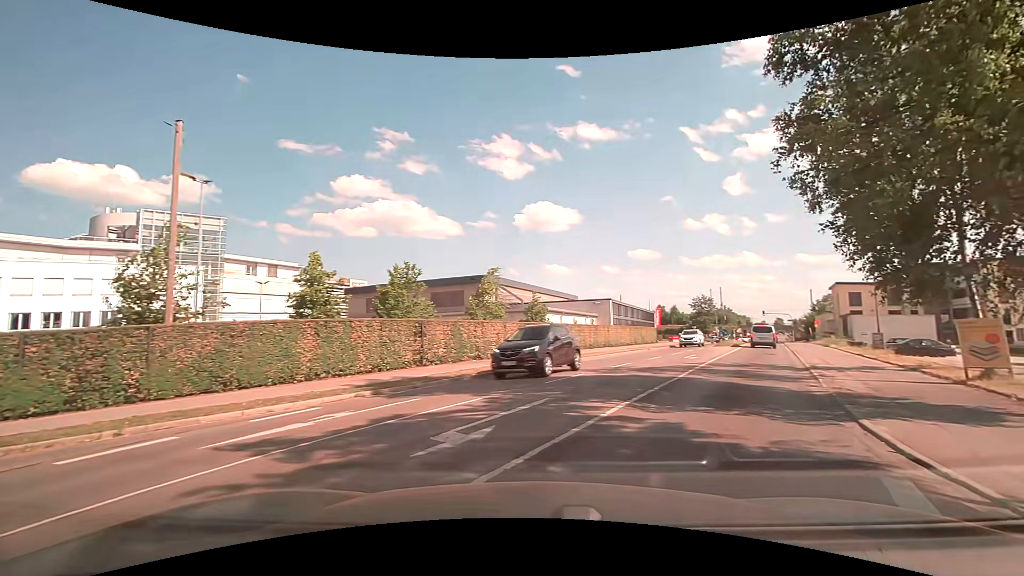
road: secondary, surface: asphalt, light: Day
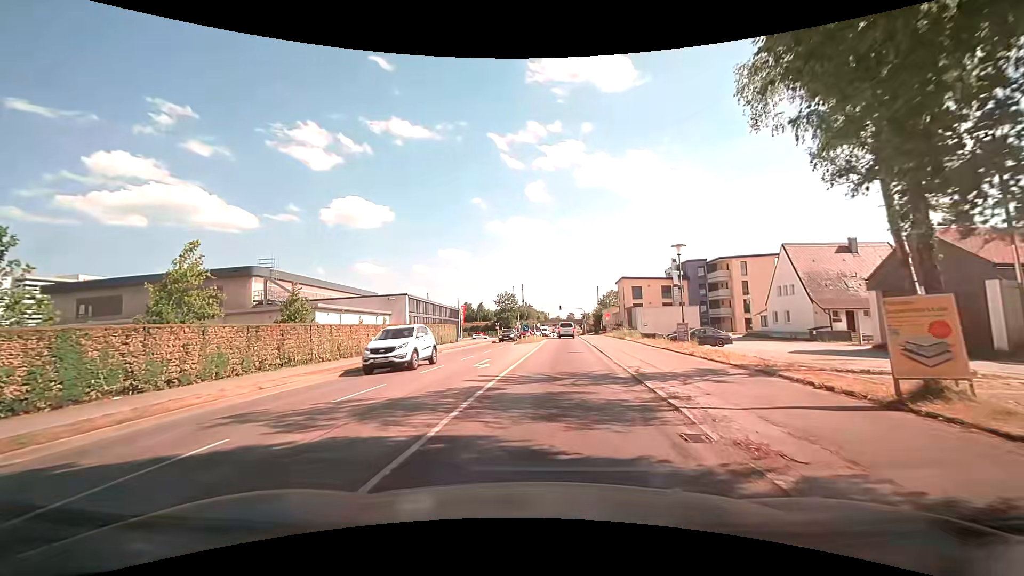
(+2.4, +8.3) m; +22°
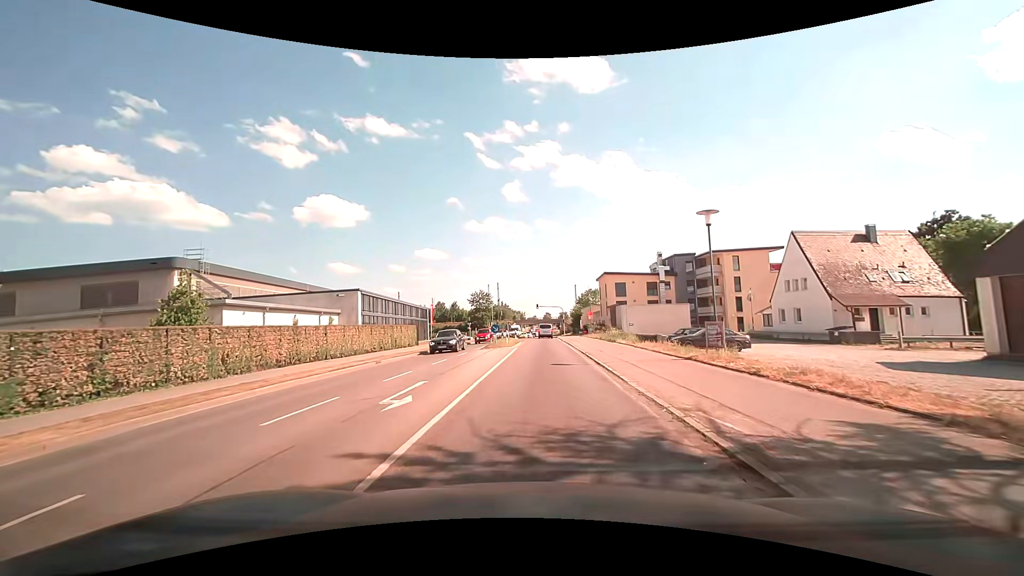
(+0.2, +8.1) m; +4°
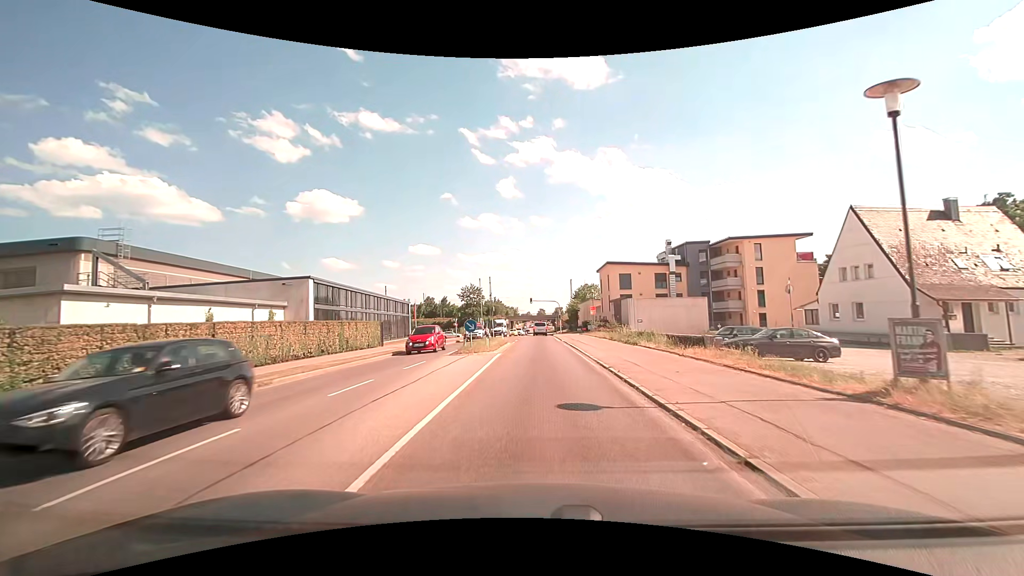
(-0.2, +9.6) m; -1°
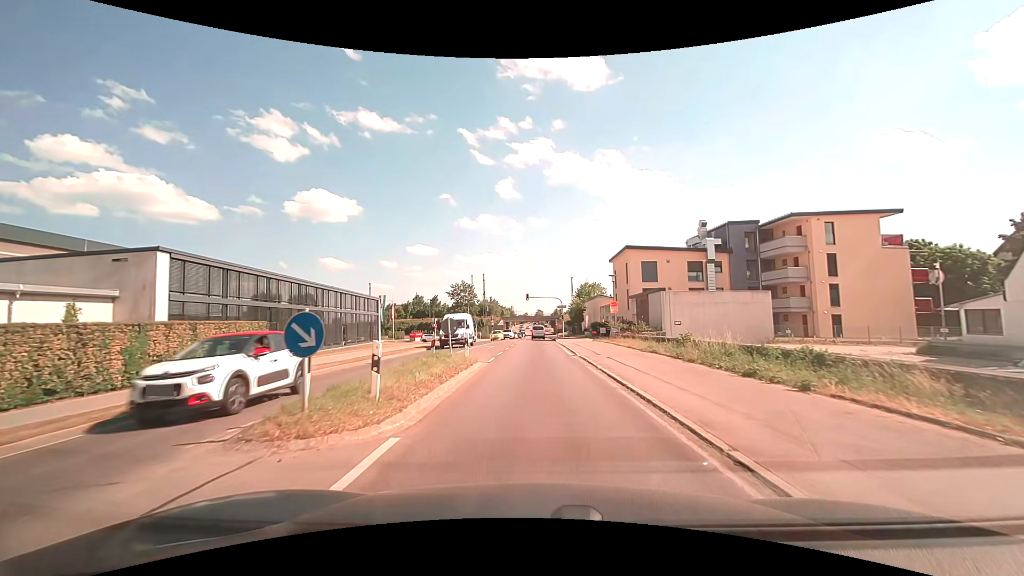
(+0.1, +16.2) m; 0°
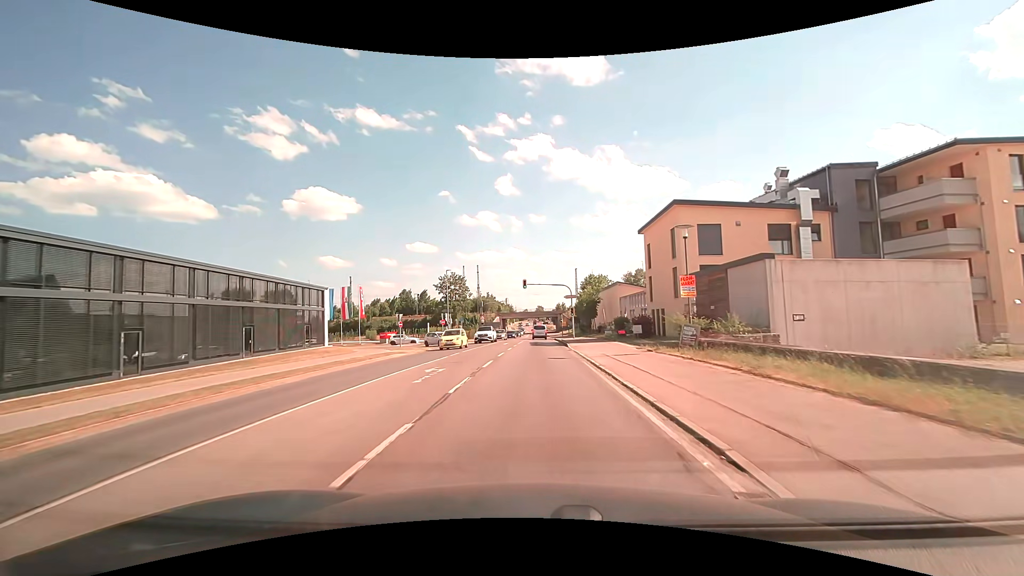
(0.0, +18.9) m; 0°
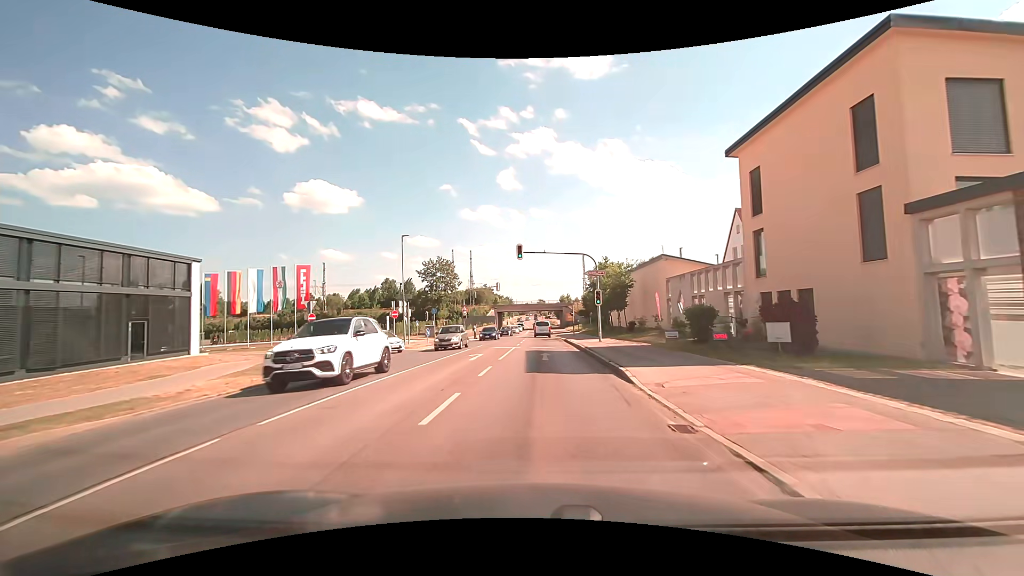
(-0.1, +21.3) m; 0°
(0, +10) (0, +20) (0, +30) (0, +40) (+1, +50) (+1, +60) (+1, +70) (+1, +80) (+1, +90) (+1, +100) m
